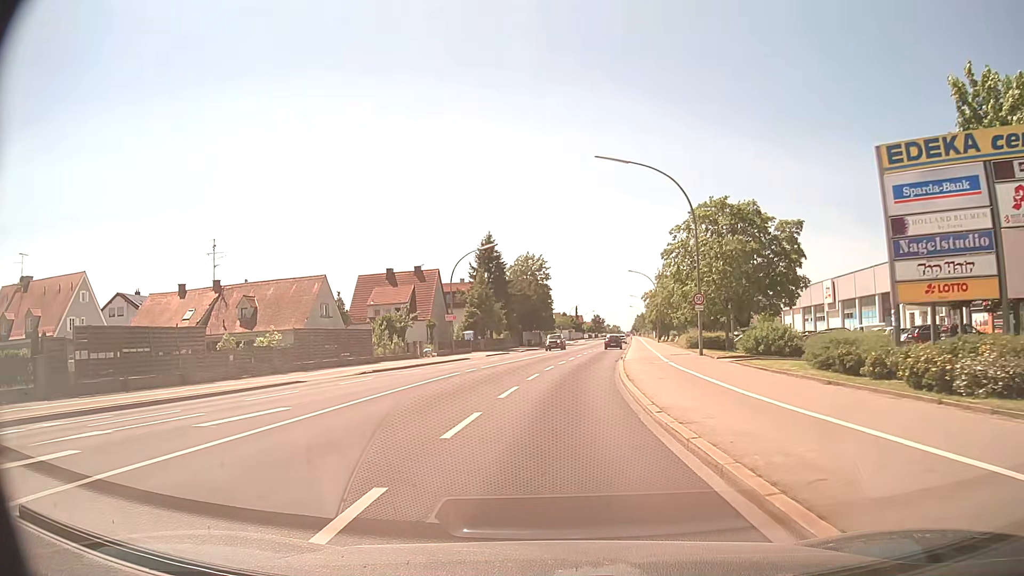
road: secondary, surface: asphalt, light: Day
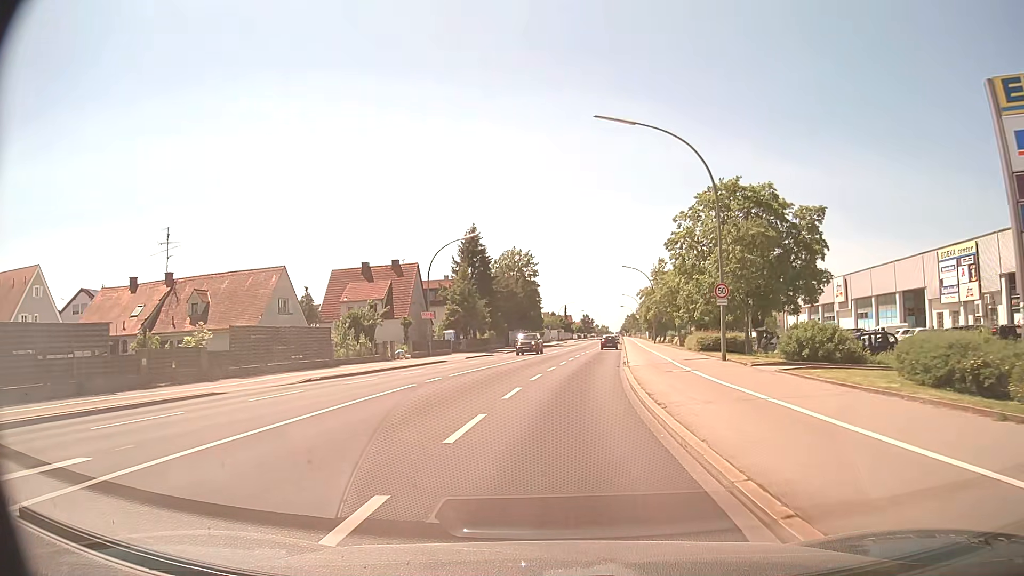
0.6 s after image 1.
(0.0, +6.4) m; +1°
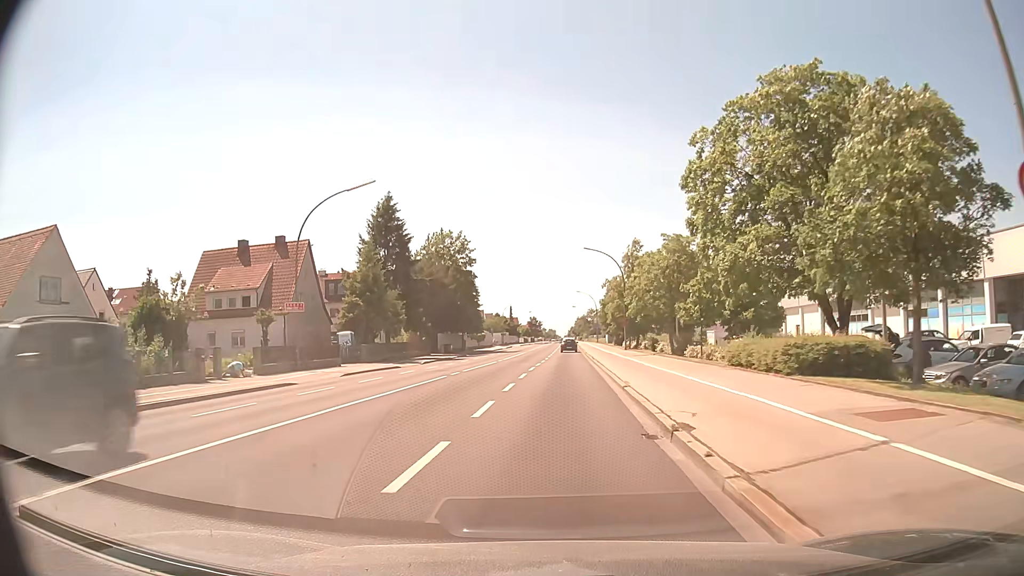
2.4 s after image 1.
(+0.7, +20.7) m; +4°
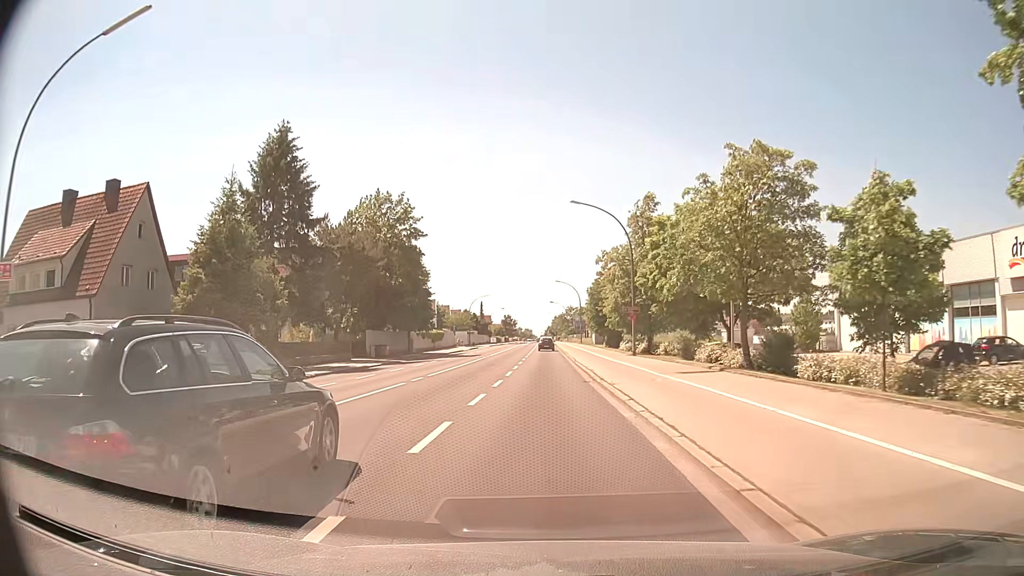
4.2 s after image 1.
(+0.5, +22.1) m; +2°
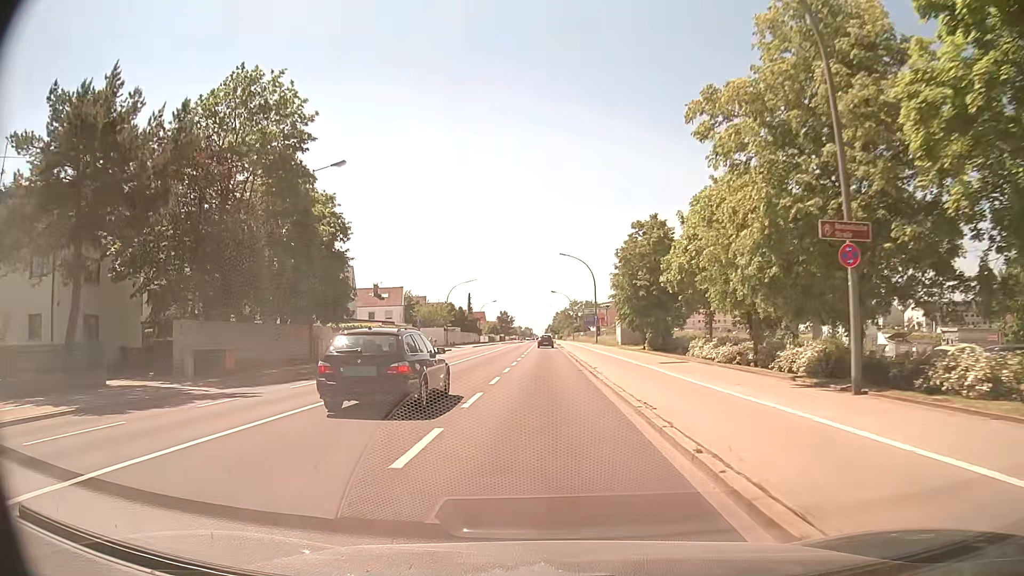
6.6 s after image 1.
(0.0, +31.2) m; 0°
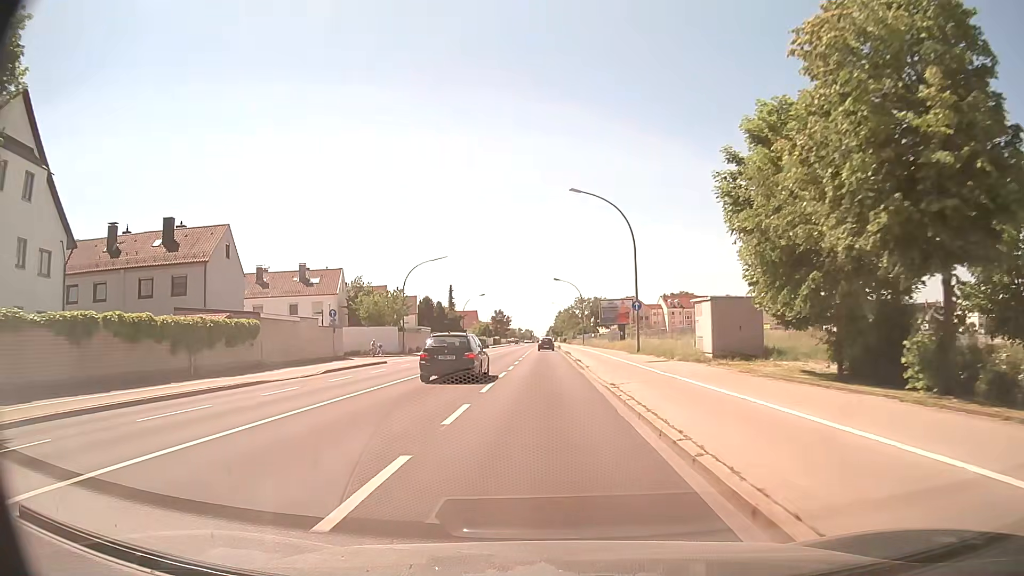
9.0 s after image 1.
(+0.1, +32.4) m; 0°
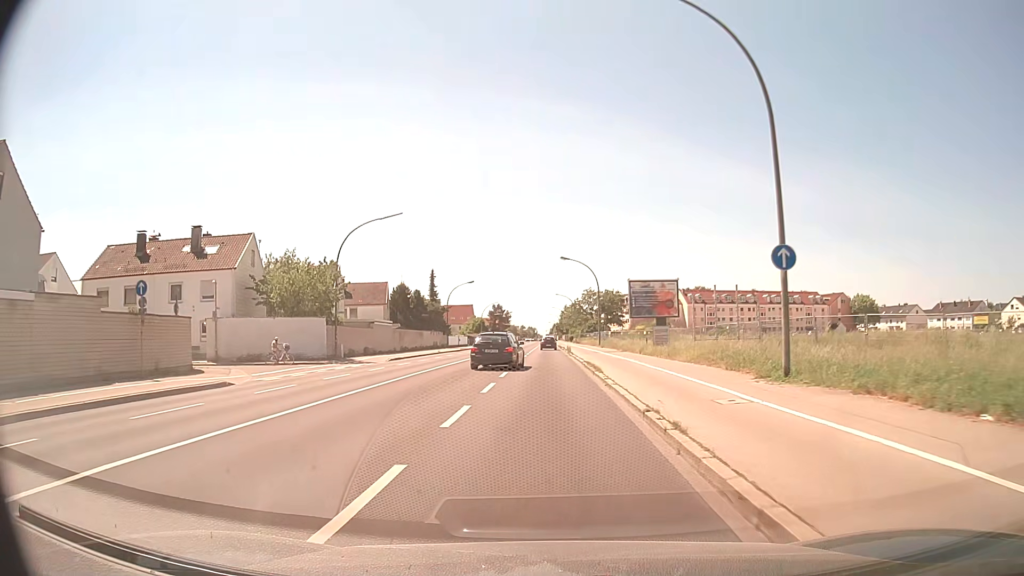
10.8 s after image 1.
(0.0, +24.4) m; -1°
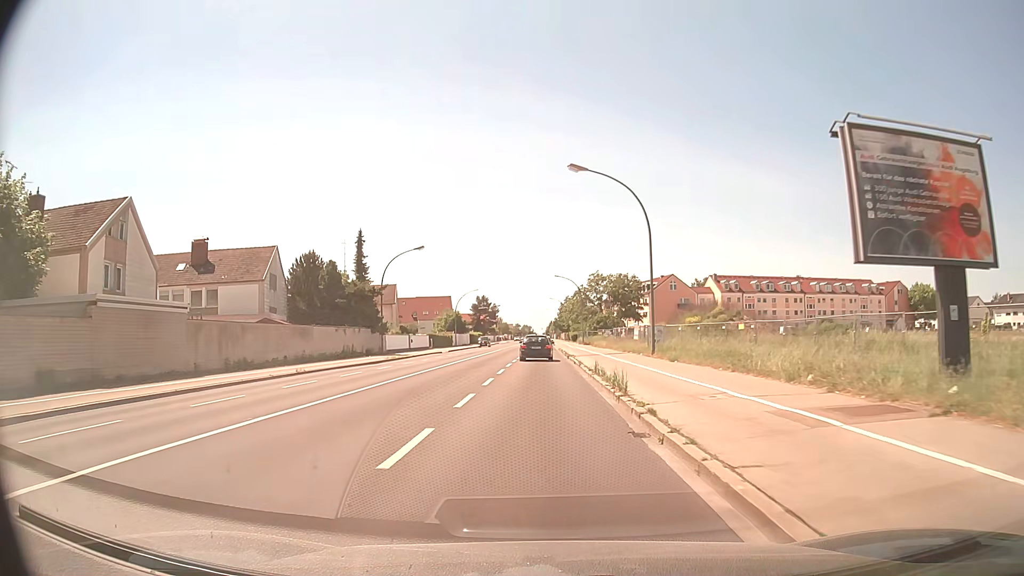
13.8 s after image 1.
(+0.5, +39.1) m; +1°
(0, +10) (0, +20) (0, +30) (0, +40) (0, +50) (0, +60) (0, +70) (0, +80) (0, +90) (0, +100) m
